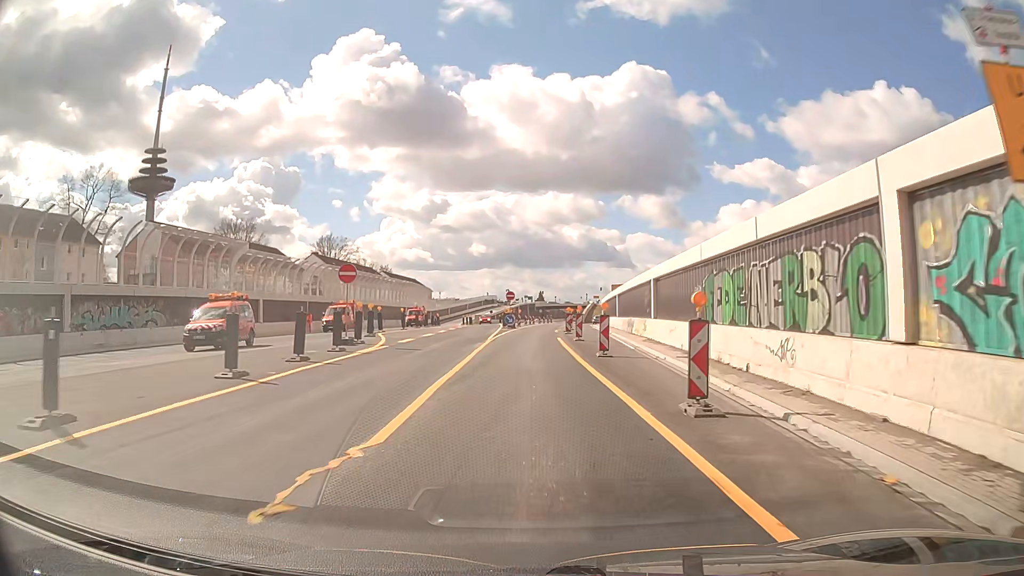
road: trunk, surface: asphalt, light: Day
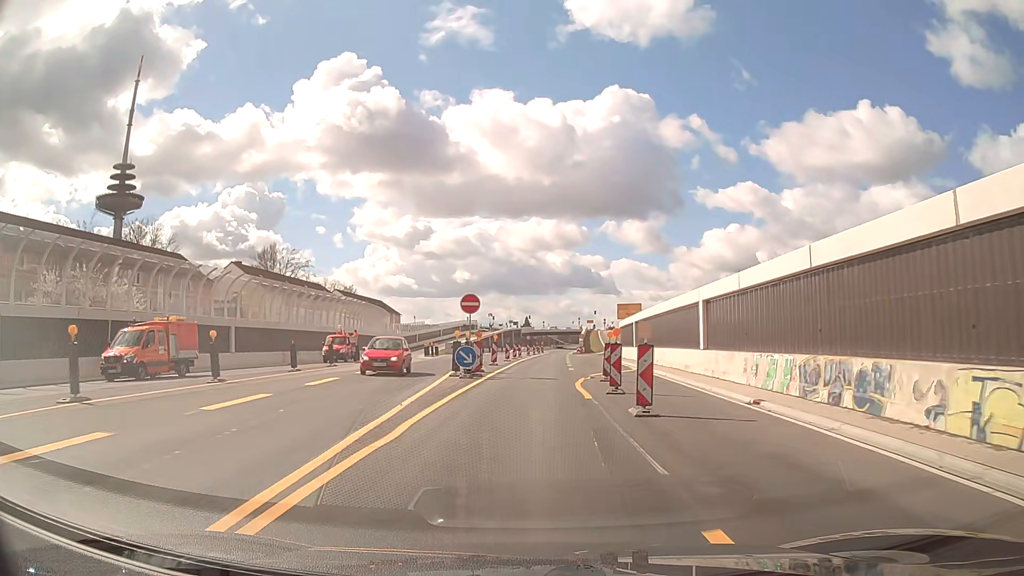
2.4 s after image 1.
(-0.1, +30.4) m; +1°
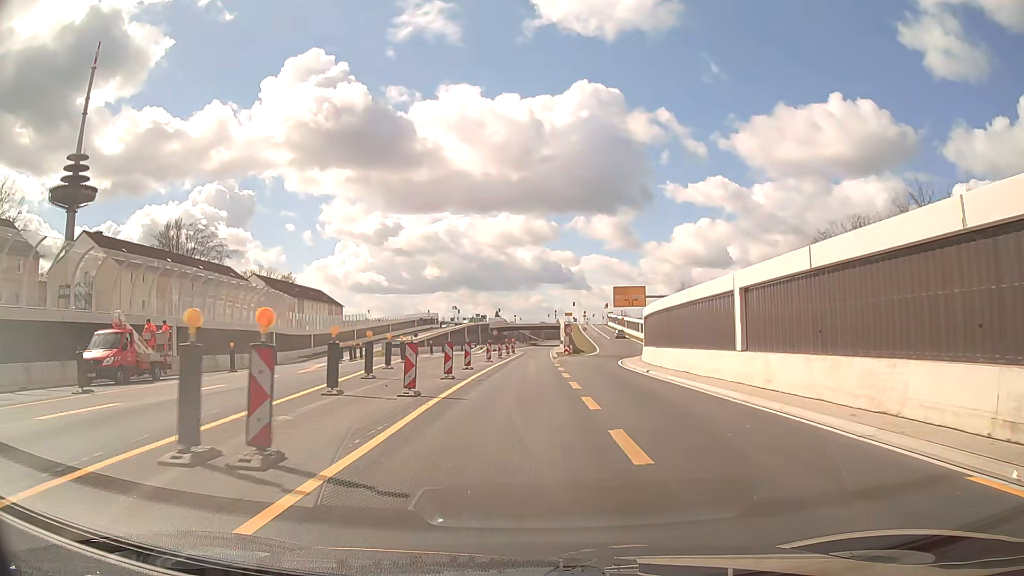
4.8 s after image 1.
(+0.7, +30.3) m; +2°
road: trunk_link
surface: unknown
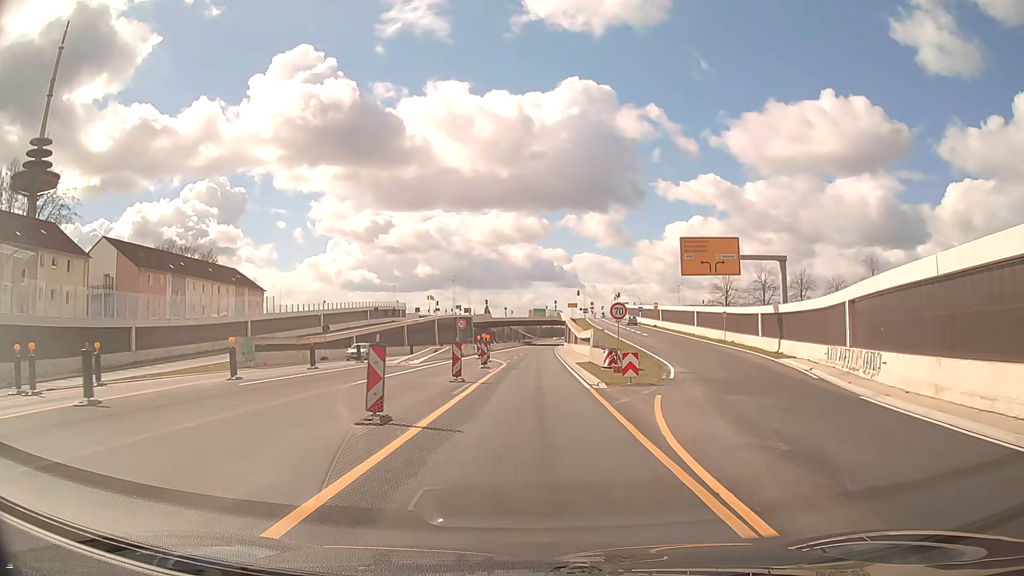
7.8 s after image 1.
(+0.1, +43.0) m; 0°
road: trunk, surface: asphalt
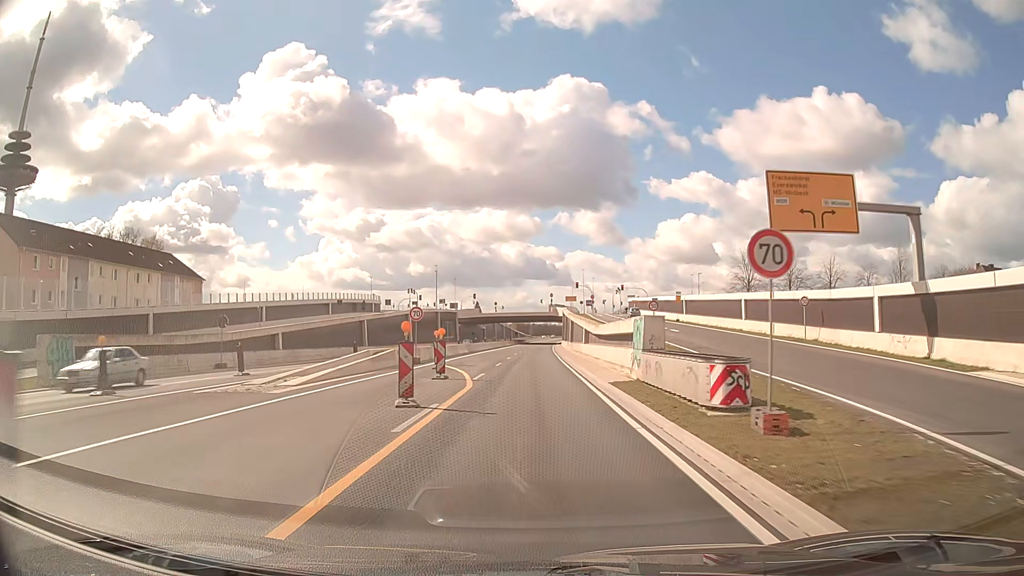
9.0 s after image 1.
(+0.2, +19.5) m; +1°
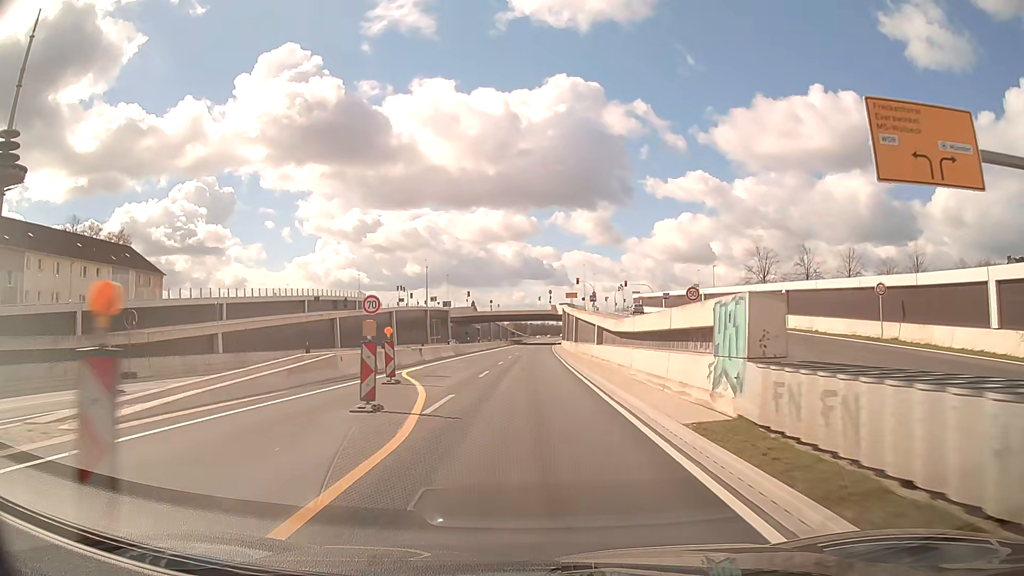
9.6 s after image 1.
(0.0, +10.0) m; 0°
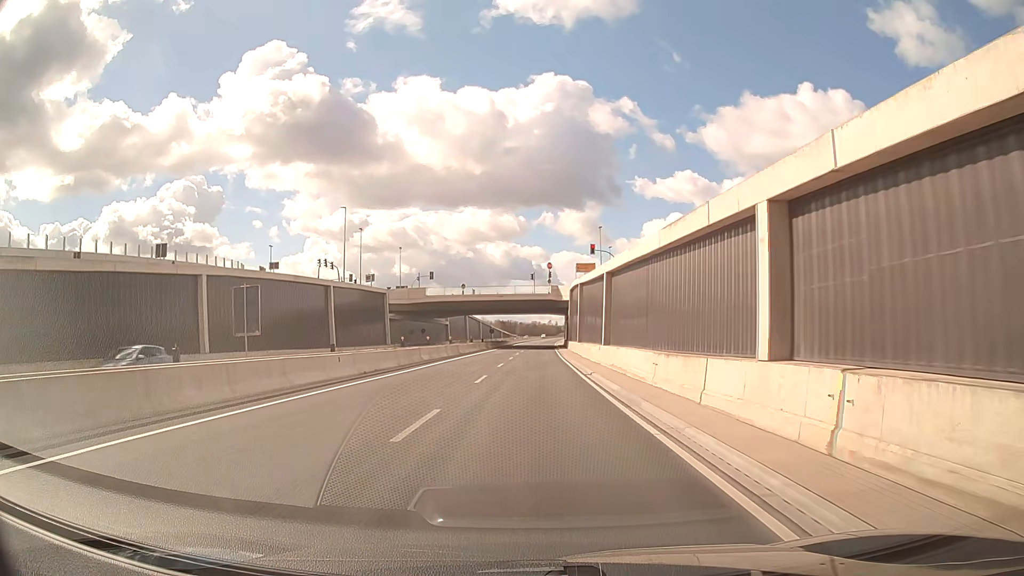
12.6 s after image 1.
(+0.5, +51.4) m; +1°
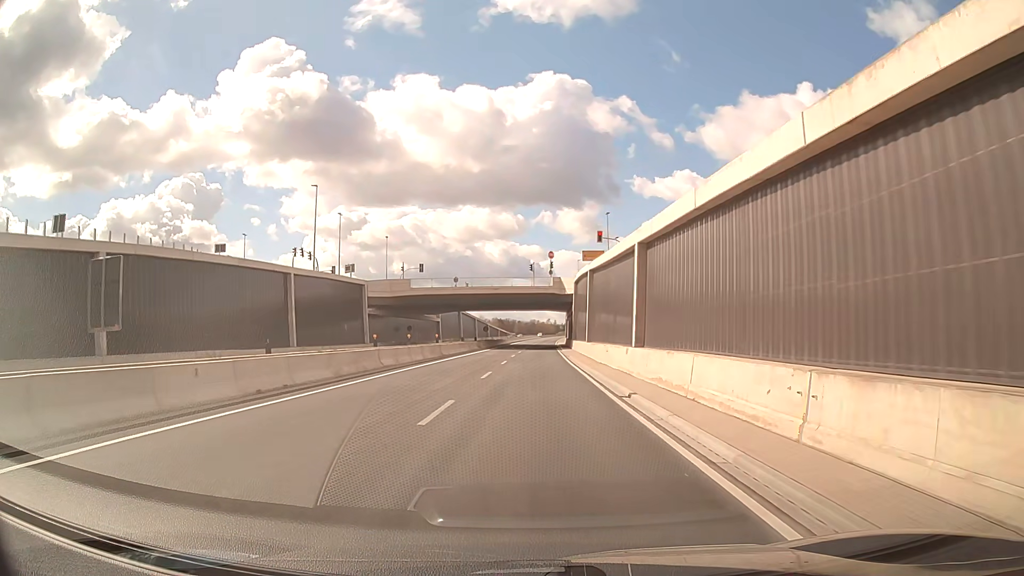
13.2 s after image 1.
(0.0, +10.5) m; 0°
(0, +10) (0, +20) (0, +30) (0, +40) (0, +50) (+1, +60) (+1, +70) (+1, +80) (+2, +90) (+2, +100) m
